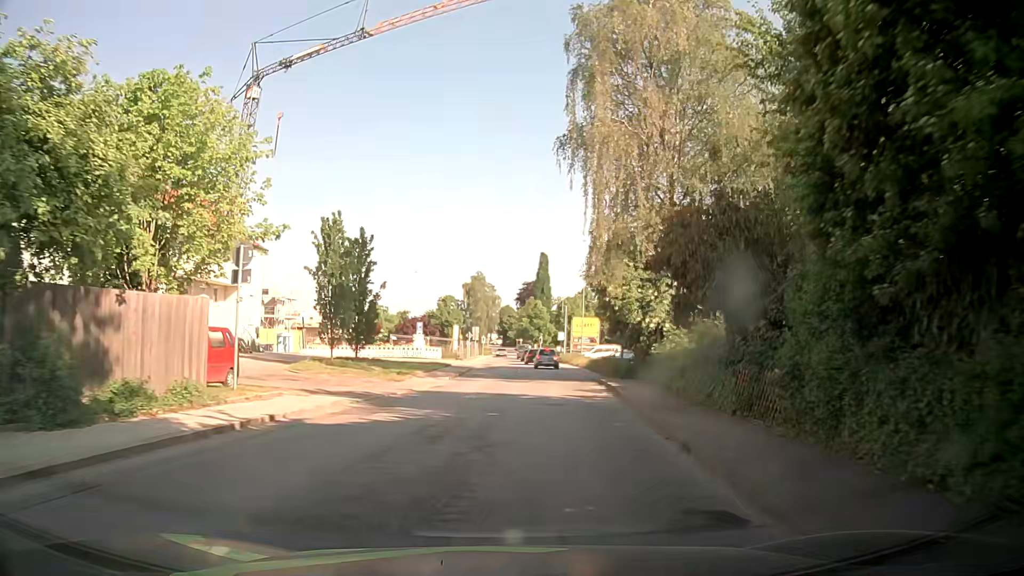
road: secondary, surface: asphalt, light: Day
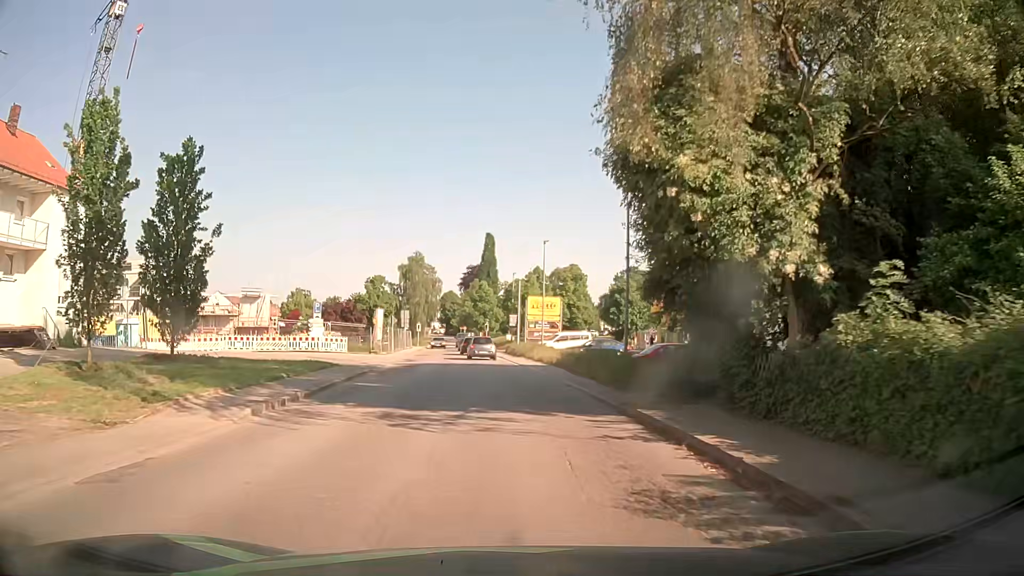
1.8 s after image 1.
(+1.1, +17.9) m; +6°
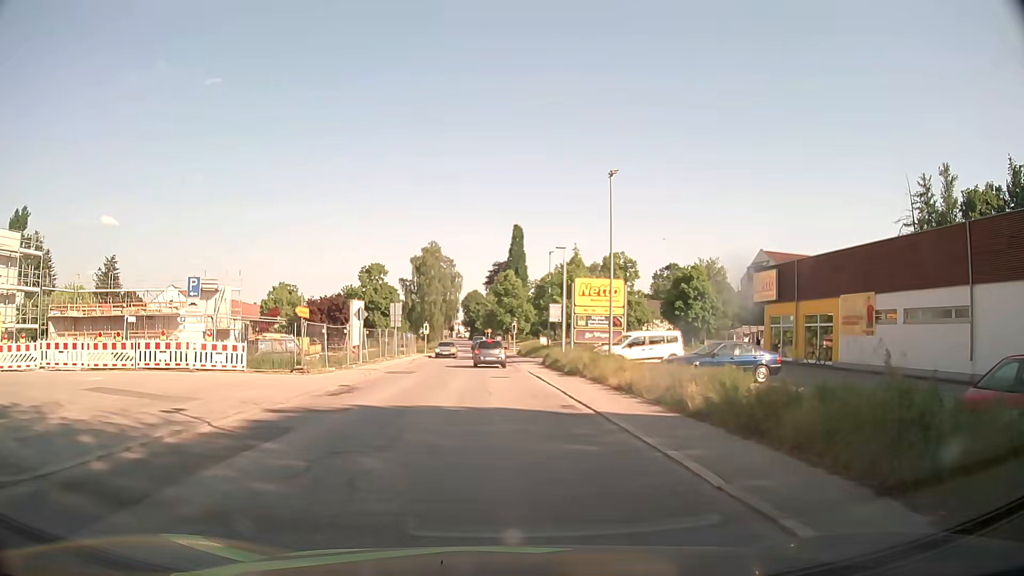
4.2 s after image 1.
(-0.4, +21.6) m; -3°
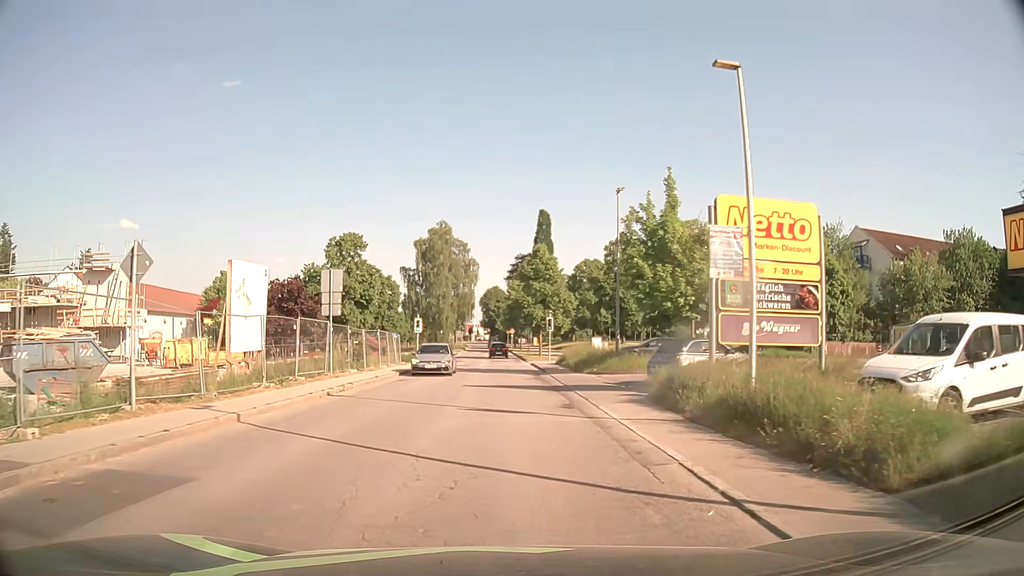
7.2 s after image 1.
(-0.5, +24.5) m; -2°
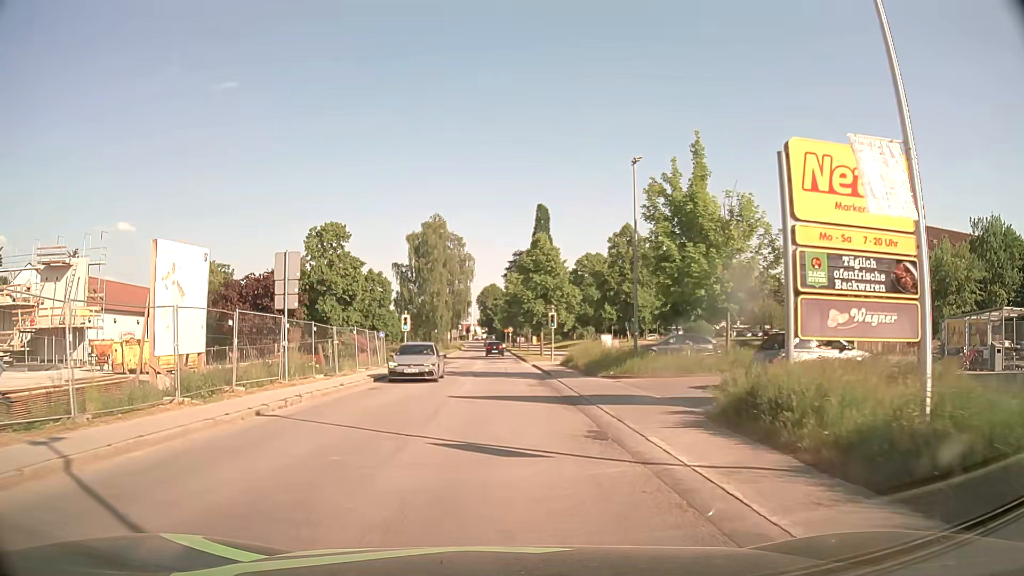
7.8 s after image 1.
(0.0, +5.2) m; 0°
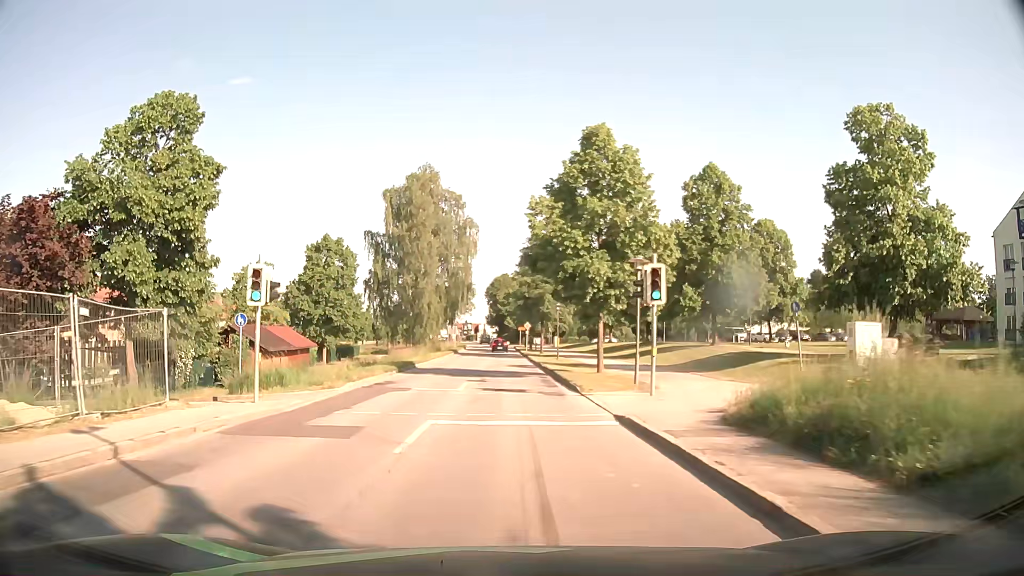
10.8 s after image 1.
(-0.1, +28.5) m; -1°
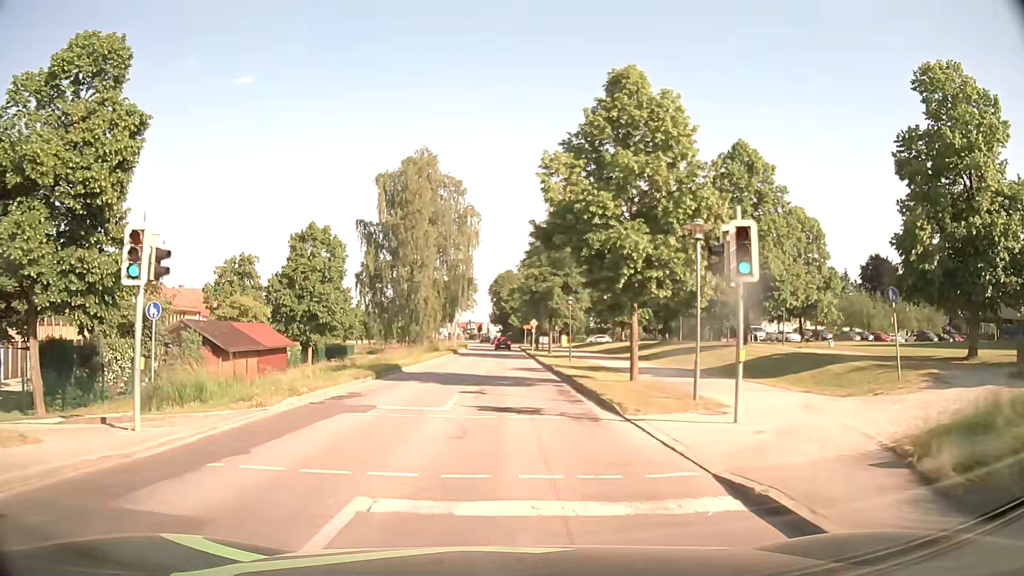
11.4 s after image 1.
(0.0, +6.0) m; 0°
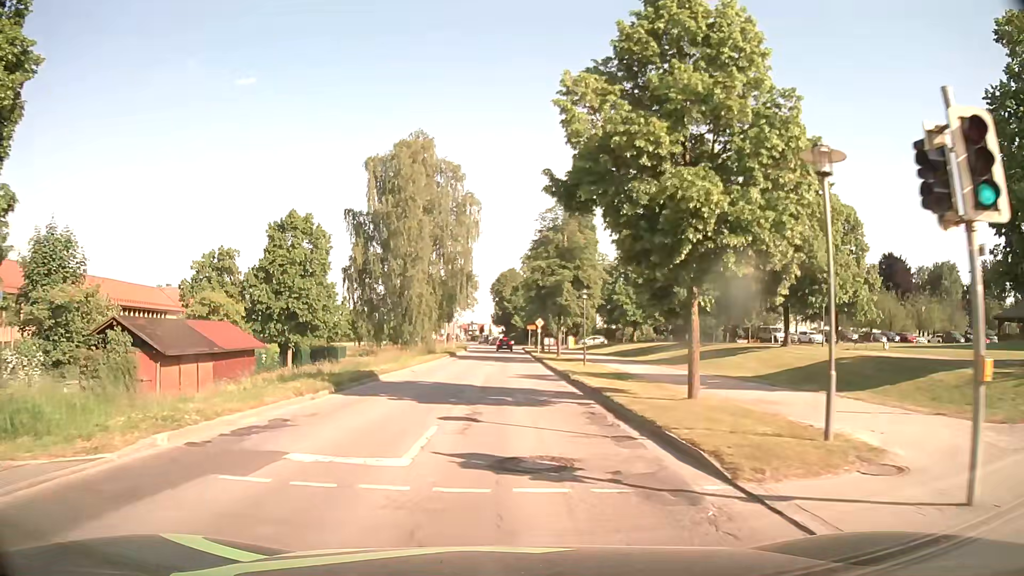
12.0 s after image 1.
(0.0, +6.1) m; 0°
(0, +10) (0, +20) (0, +30) (0, +40) (0, +50) (0, +60) (0, +70) (0, +80) (-1, +90) (-1, +100) m
